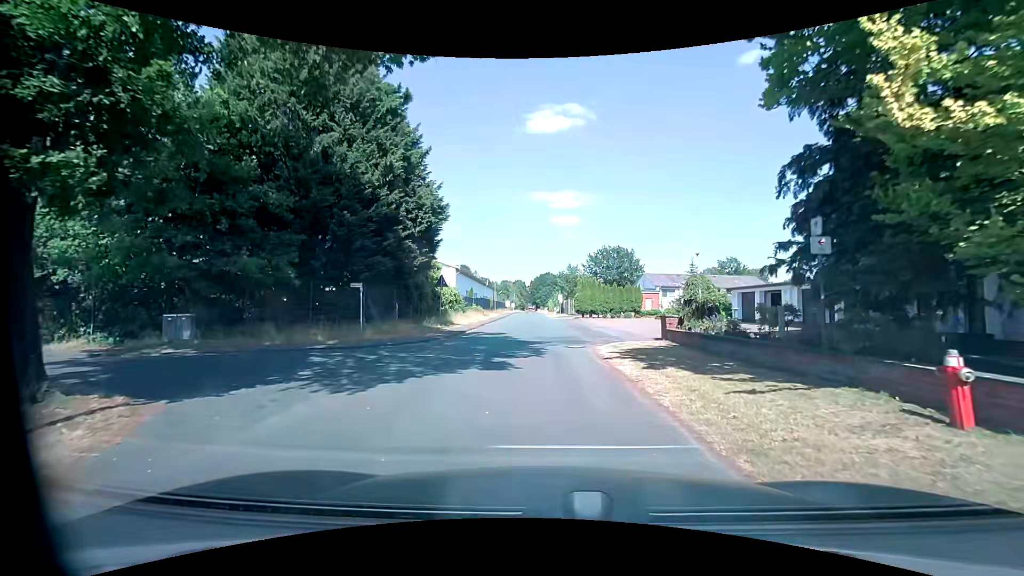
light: Day
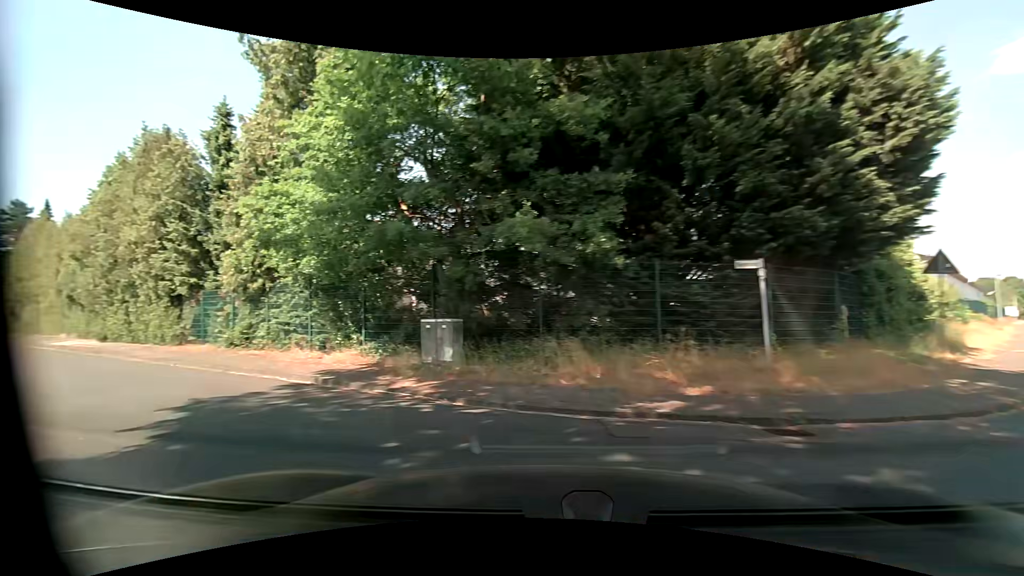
(-2.5, +11.0) m; -42°
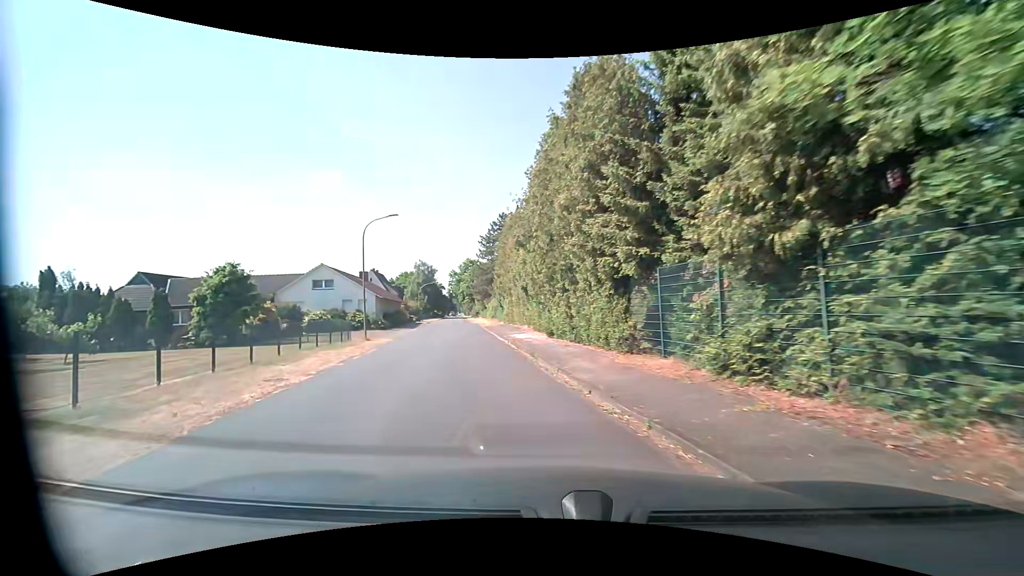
(-5.3, +9.4) m; -46°
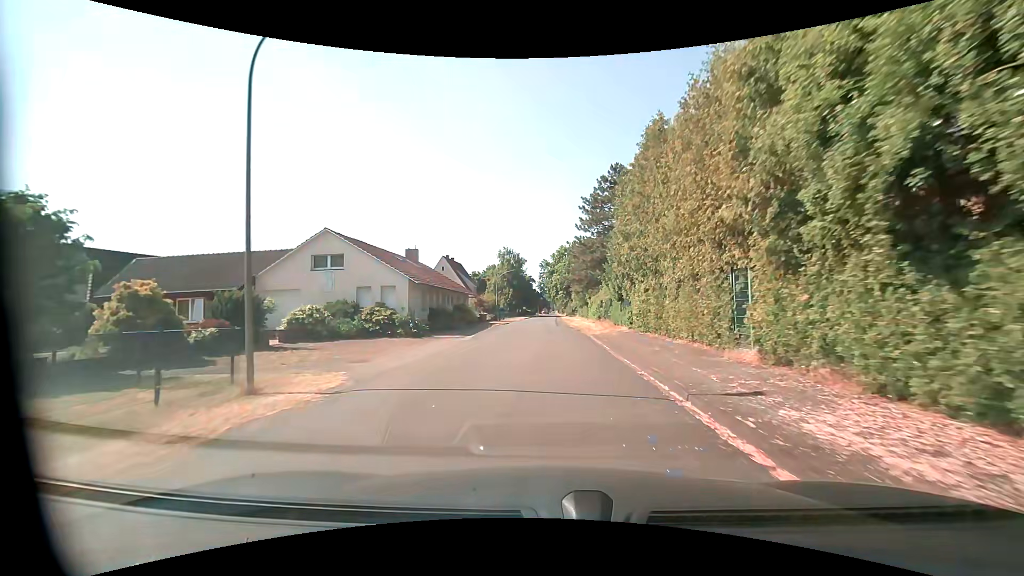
(-3.5, +21.5) m; -12°
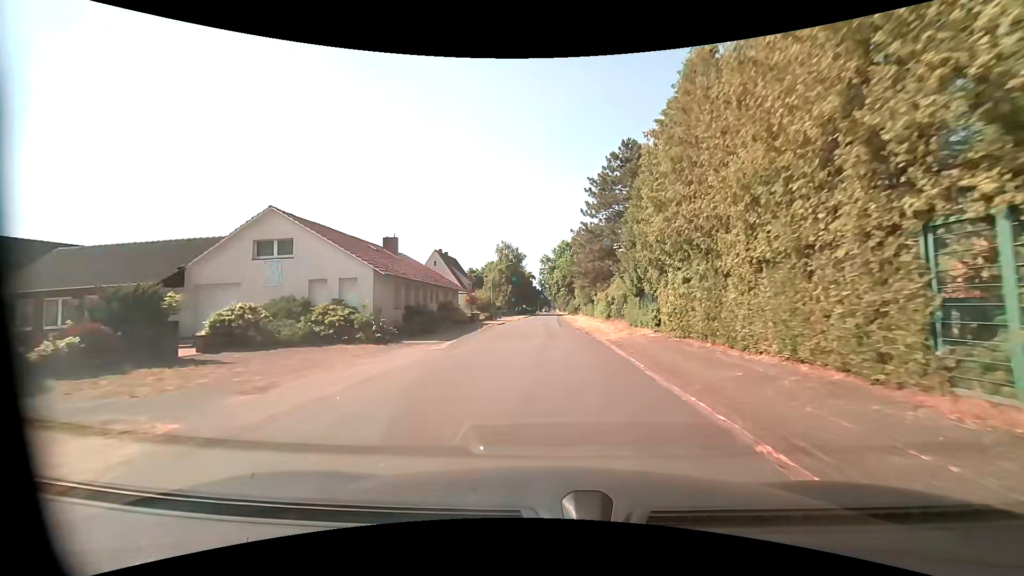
(0.0, +6.2) m; 0°
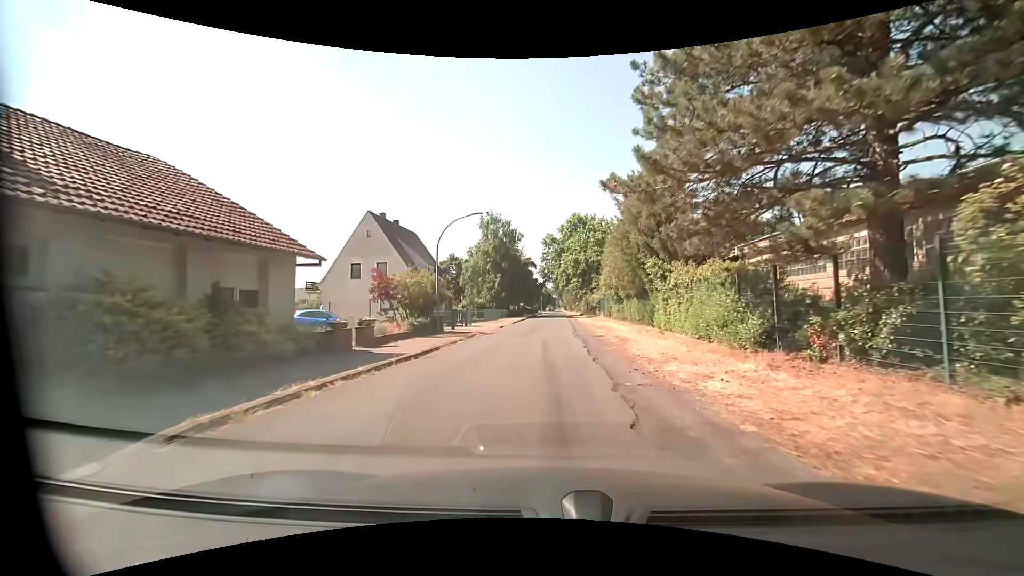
(+0.3, +28.8) m; -1°
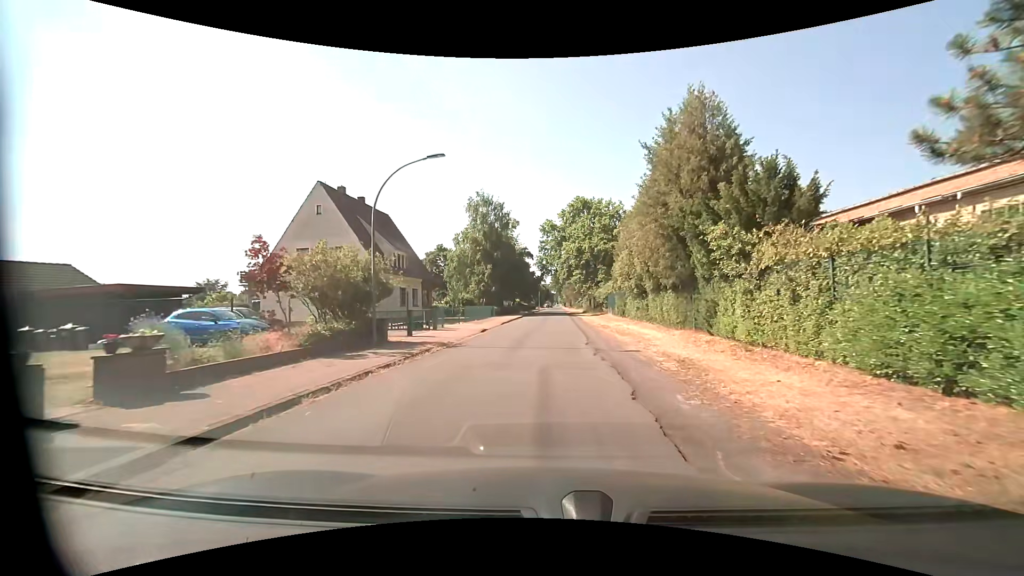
(+0.1, +9.4) m; -1°
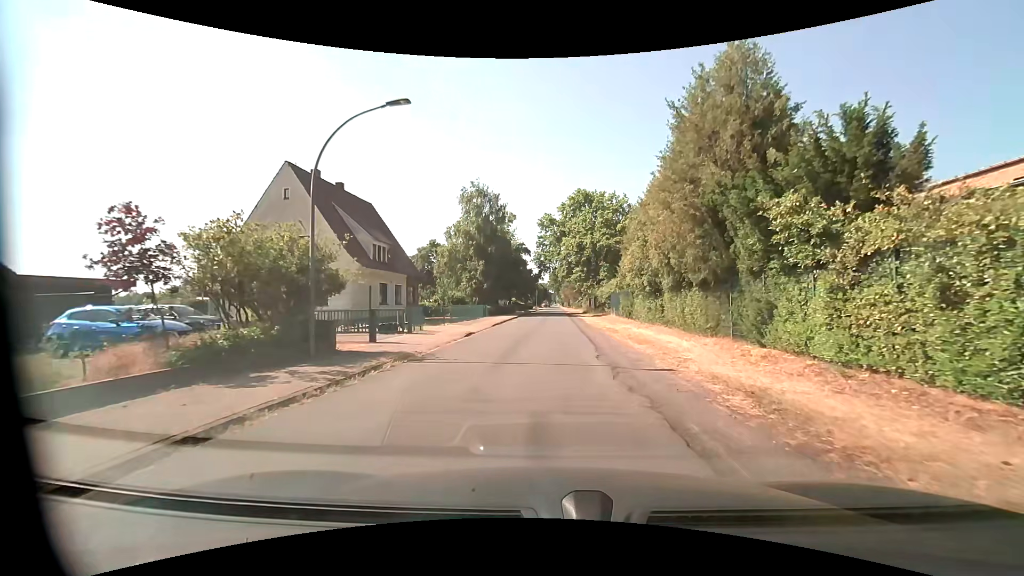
(+0.1, +4.2) m; +1°
